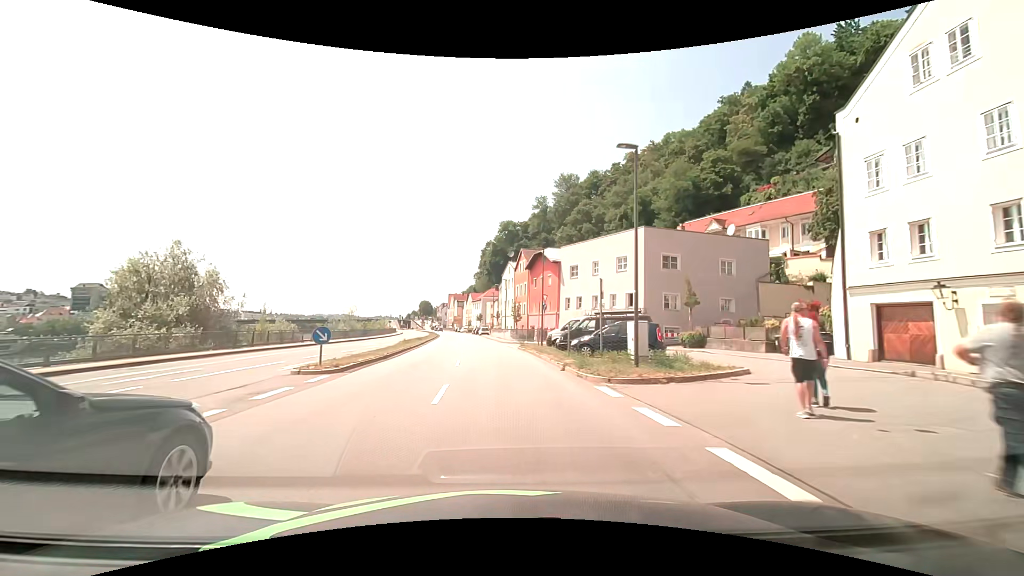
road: primary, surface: asphalt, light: Day
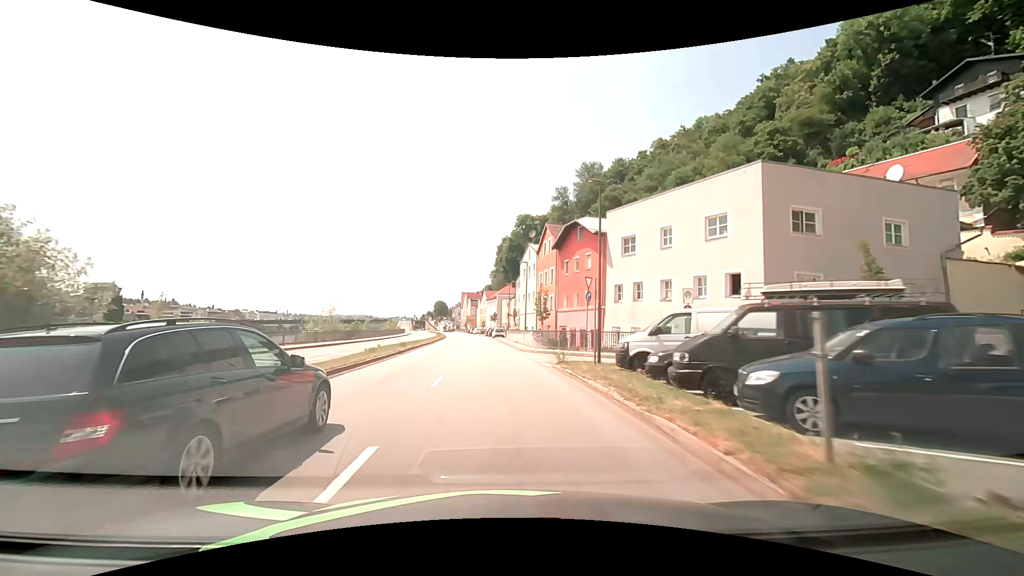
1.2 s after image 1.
(-0.2, +15.3) m; -2°
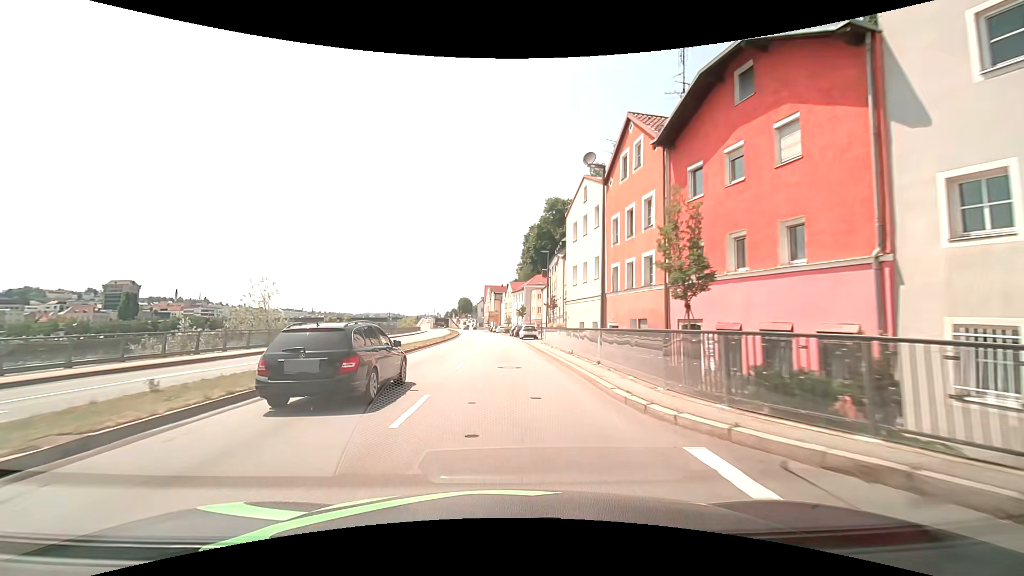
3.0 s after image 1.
(-0.8, +23.0) m; -3°
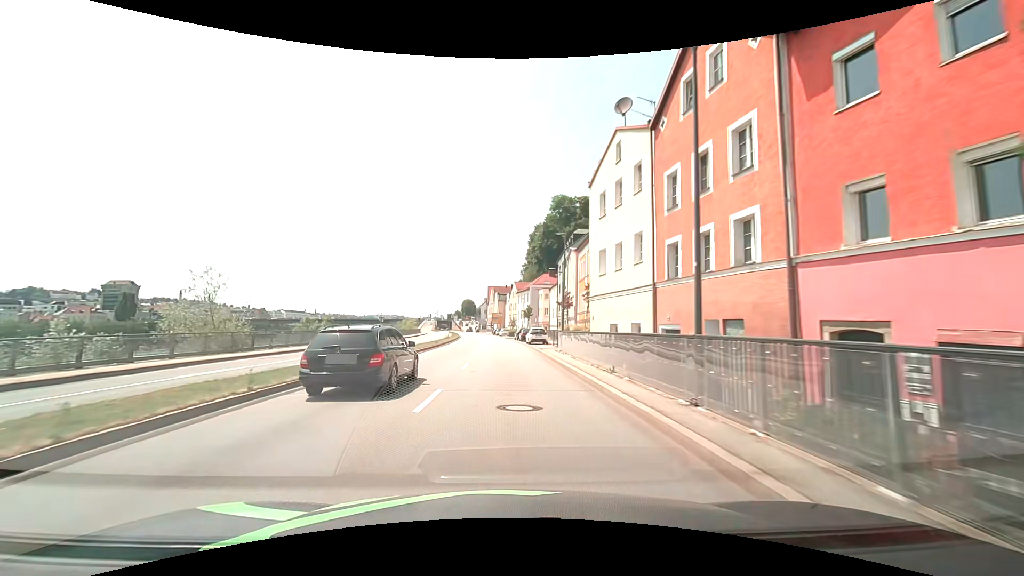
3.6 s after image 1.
(0.0, +7.7) m; -1°
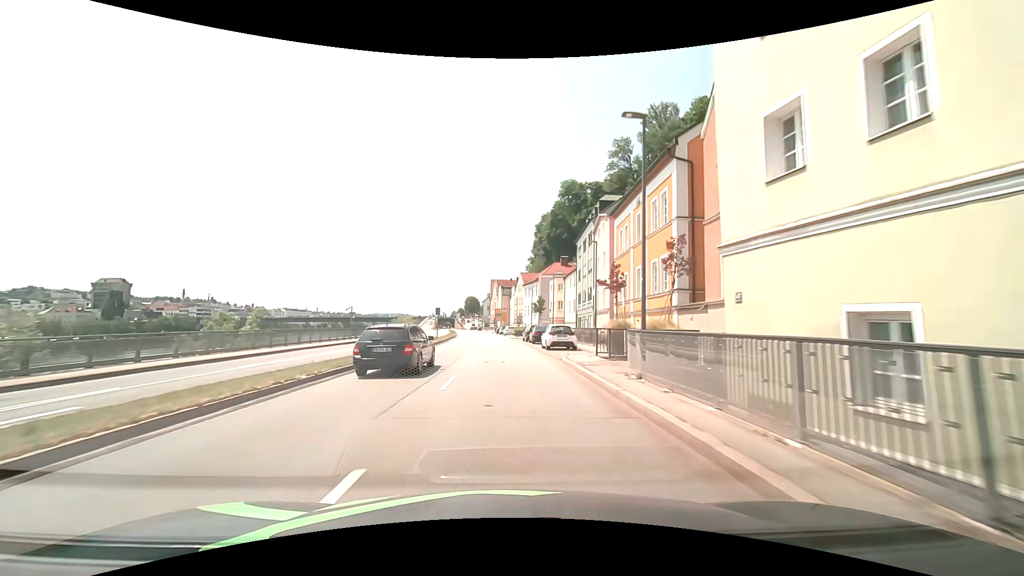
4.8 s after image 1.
(0.0, +15.3) m; 0°
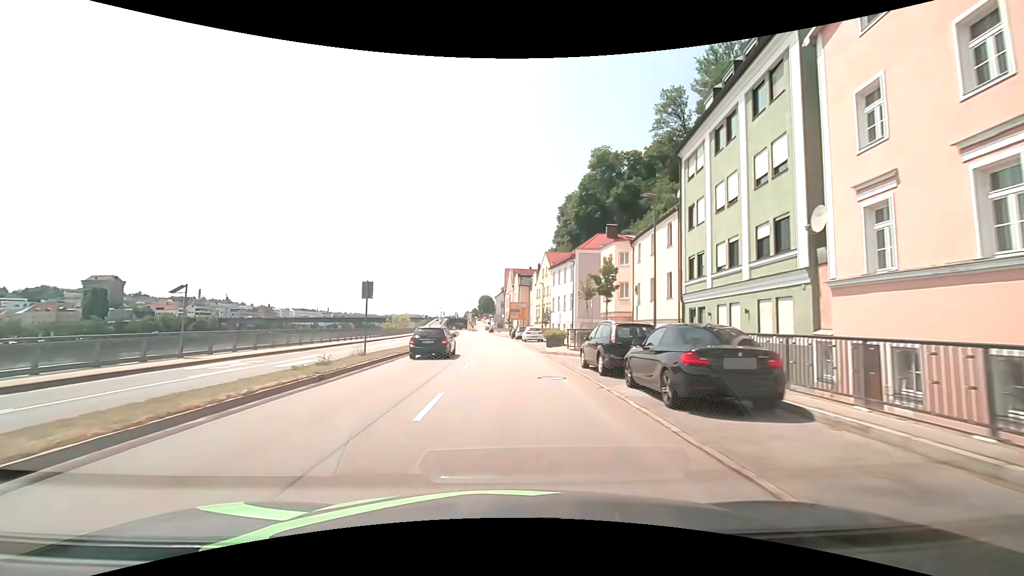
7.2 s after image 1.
(-0.4, +30.6) m; -2°
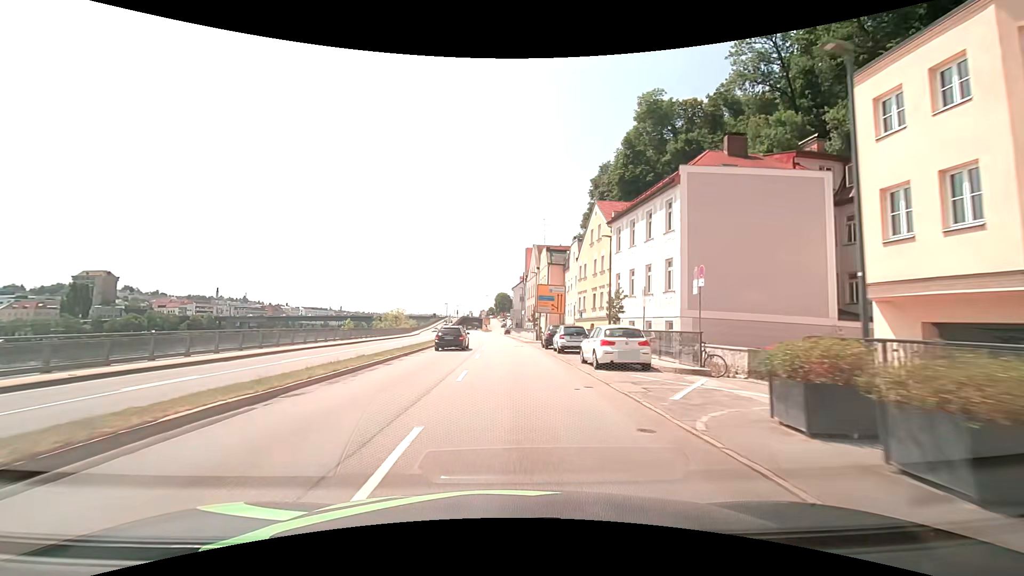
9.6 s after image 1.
(-0.6, +30.6) m; -2°
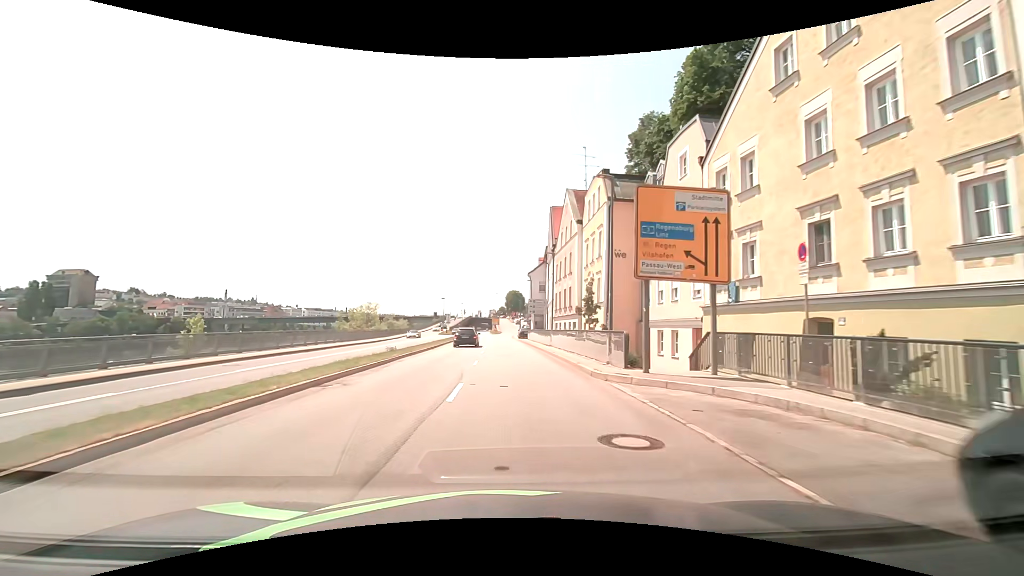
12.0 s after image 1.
(-0.5, +30.6) m; -2°
(0, +10) (0, +20) (0, +30) (-1, +40) (-1, +50) (-1, +60) (-1, +70) (-1, +80) (0, +90) (0, +100) m
